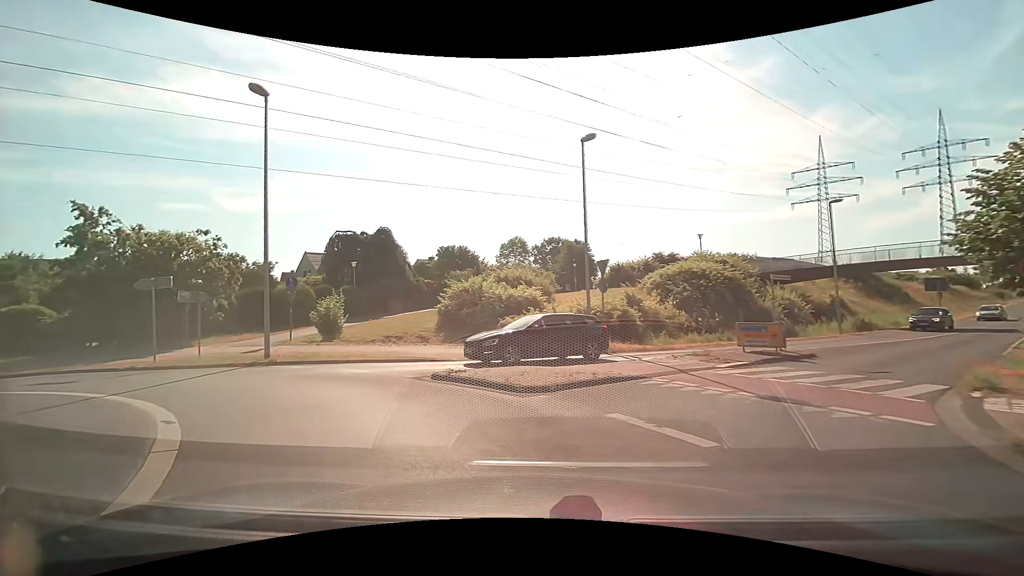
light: Day
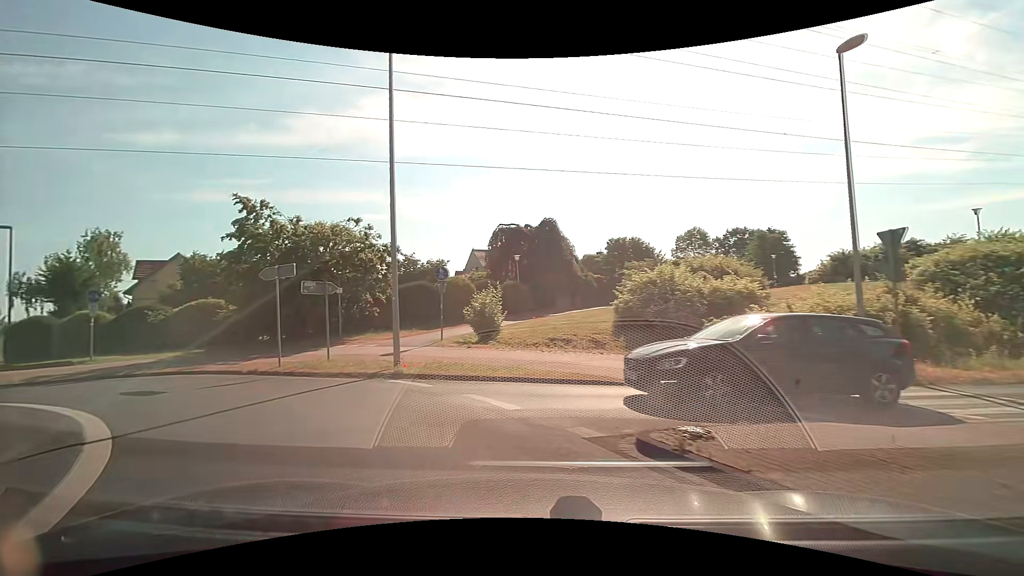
(-0.9, +5.7) m; -19°
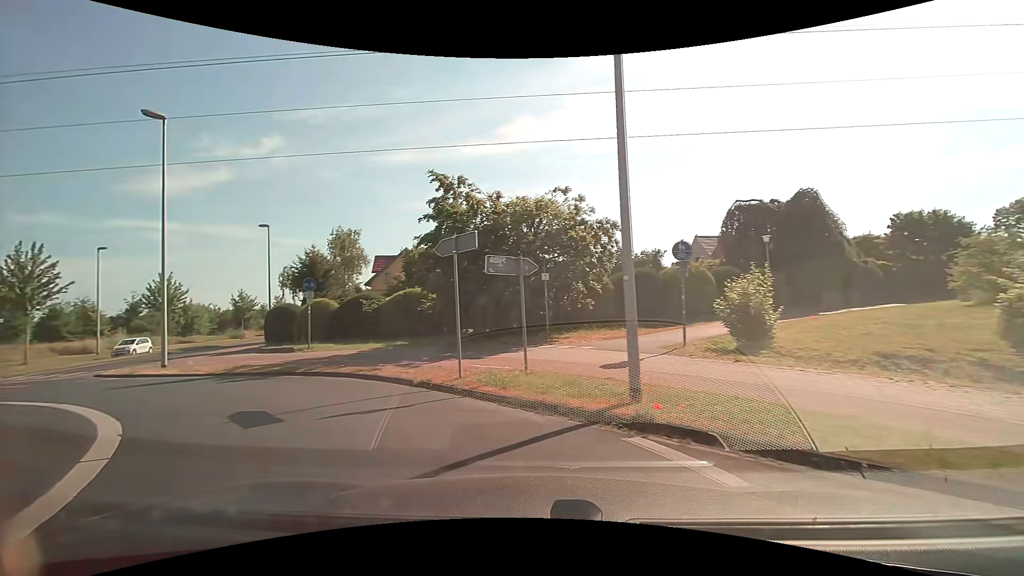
(-1.1, +5.6) m; -23°
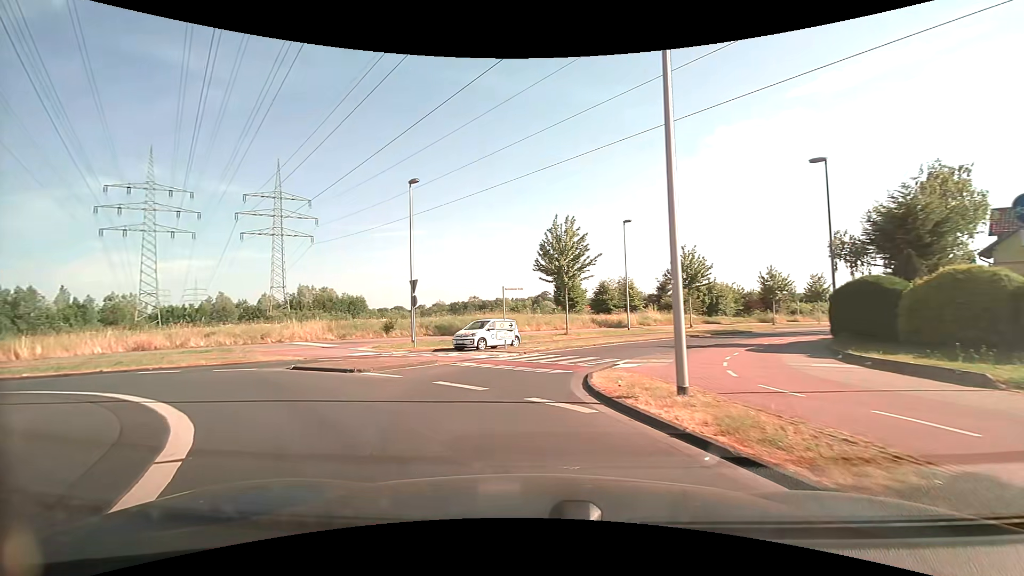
(-6.5, +11.5) m; -55°
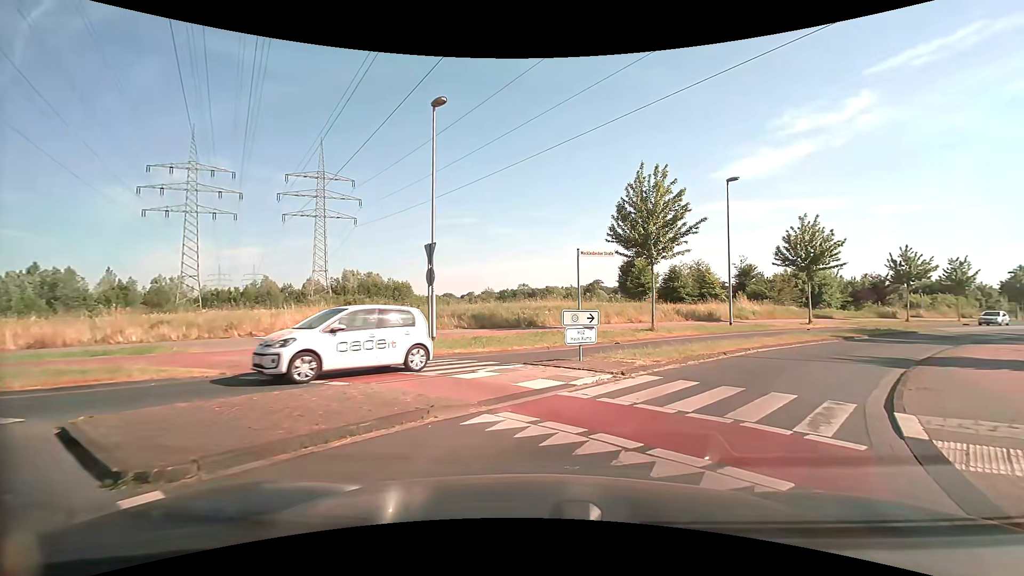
(-1.2, +9.5) m; -8°
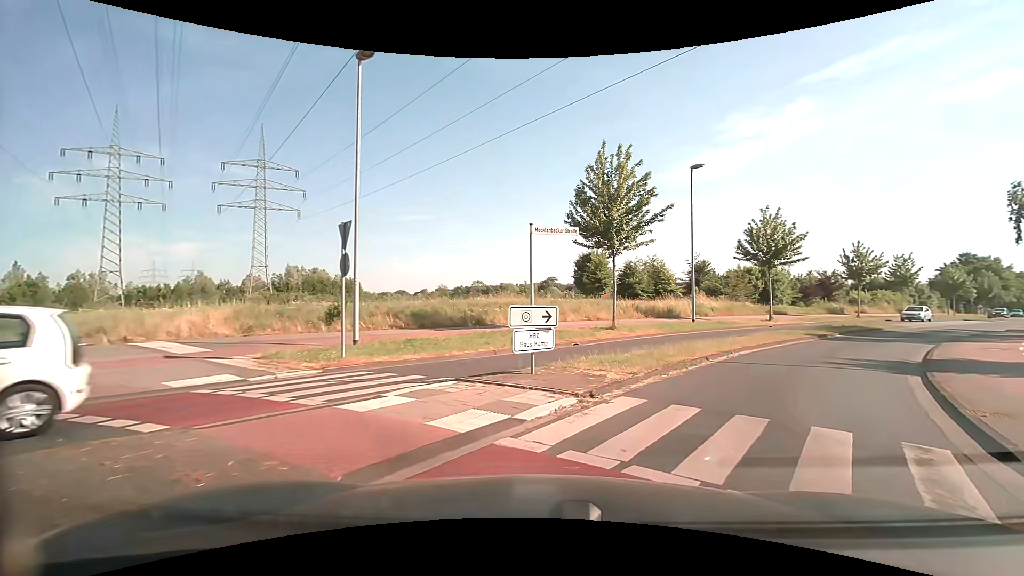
(+0.2, +3.1) m; +6°
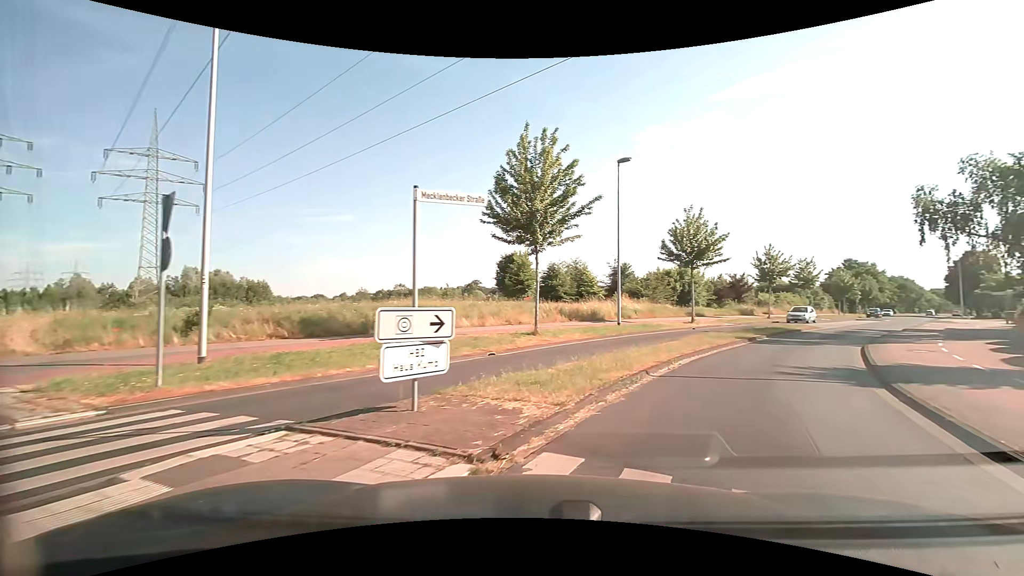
(+0.2, +2.9) m; +8°
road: tertiary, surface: asphalt
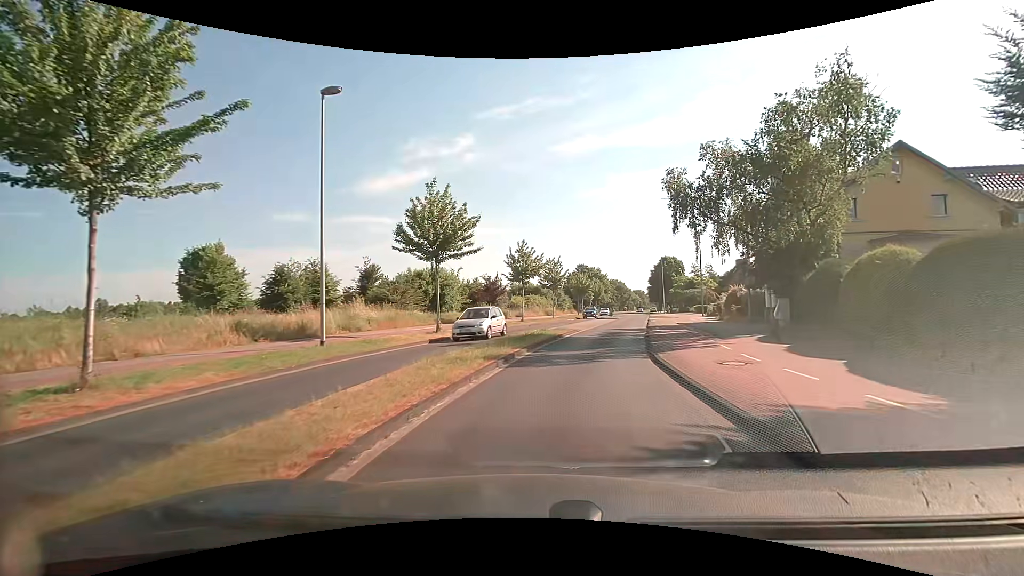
(+3.0, +9.4) m; +27°
(+1, +10) (+2, +20) (+4, +30) (+6, +39) (+9, +49) (+11, +59) (+13, +69) (+15, +78) (+17, +88) (+19, +98) m
